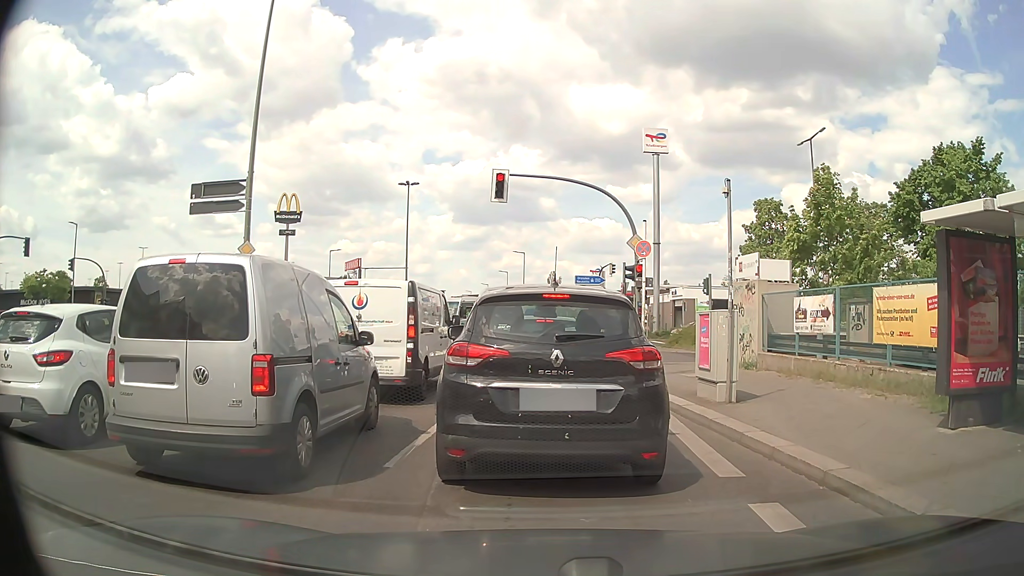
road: secondary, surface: asphalt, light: Day
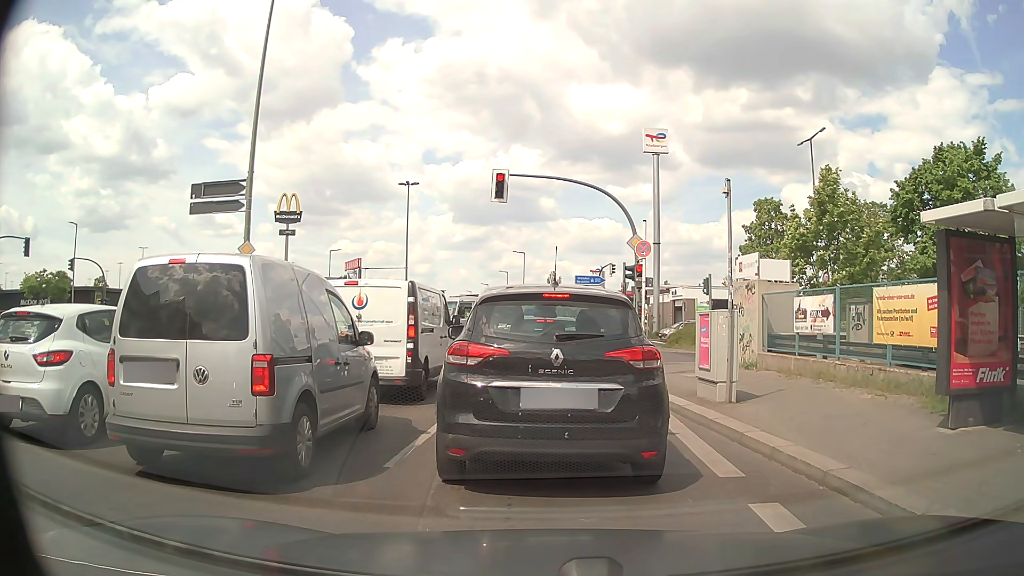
(0.0, 0.0) m; 0°
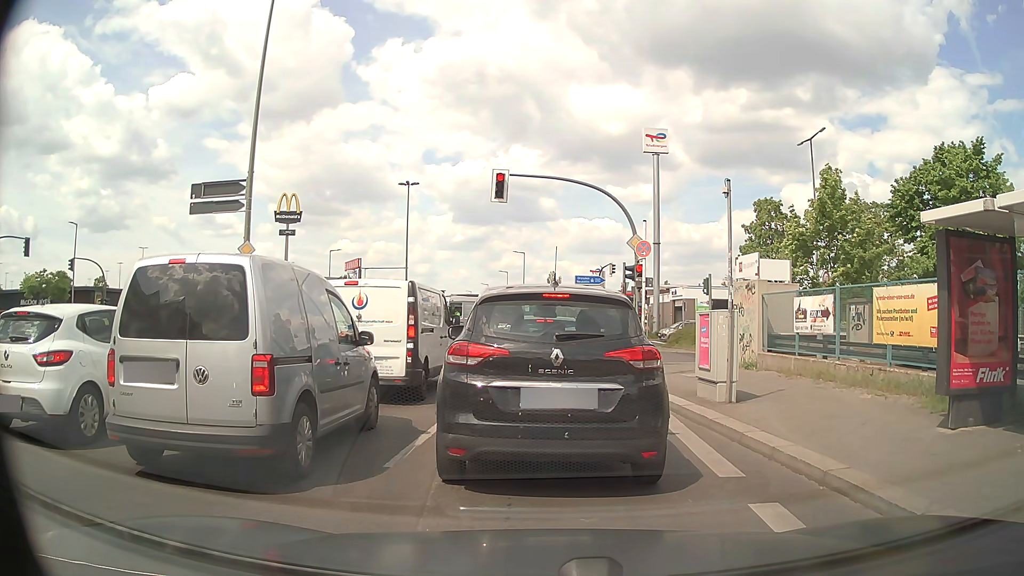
(0.0, 0.0) m; 0°
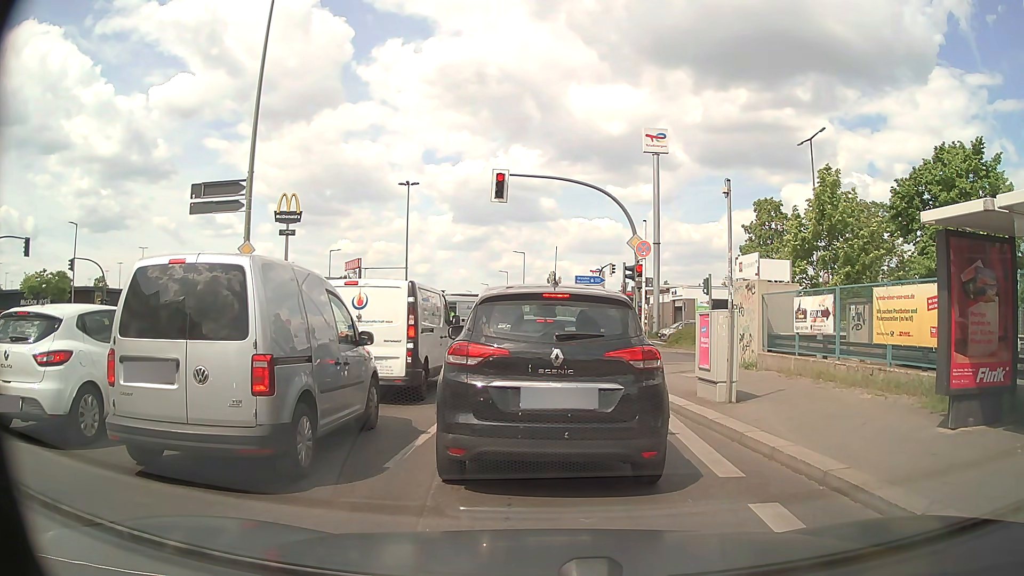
(0.0, 0.0) m; 0°
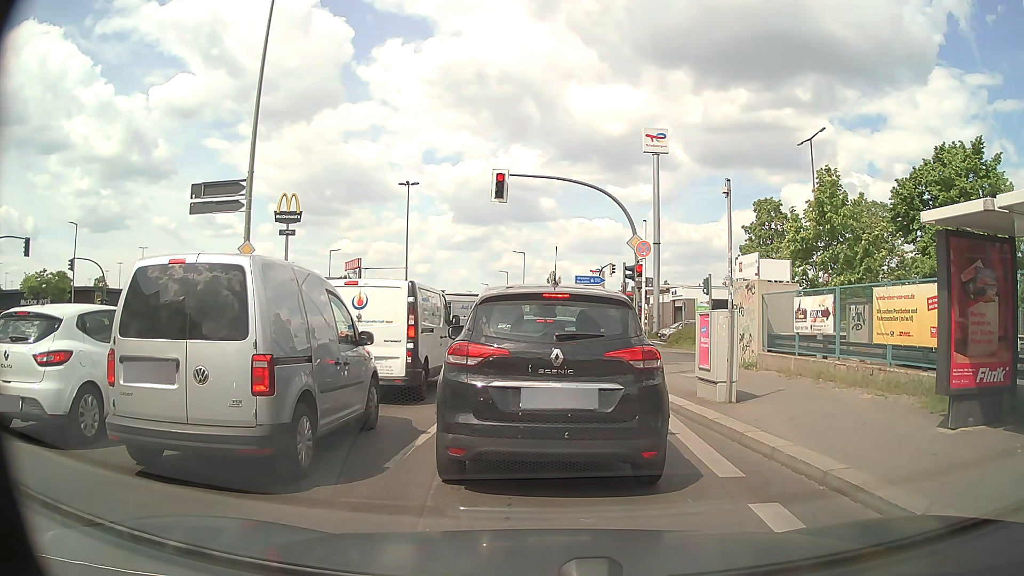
(0.0, 0.0) m; 0°
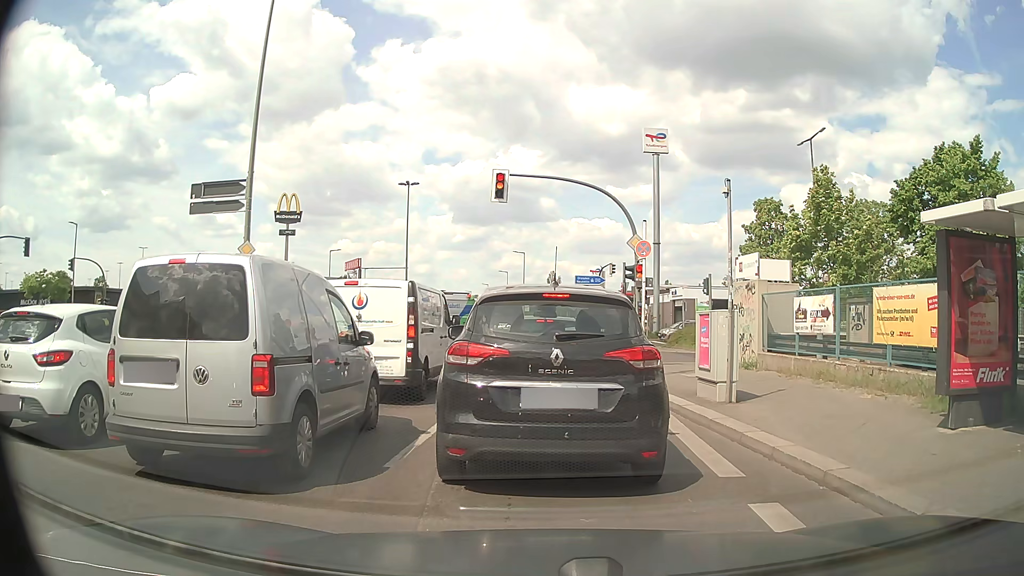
(0.0, 0.0) m; 0°
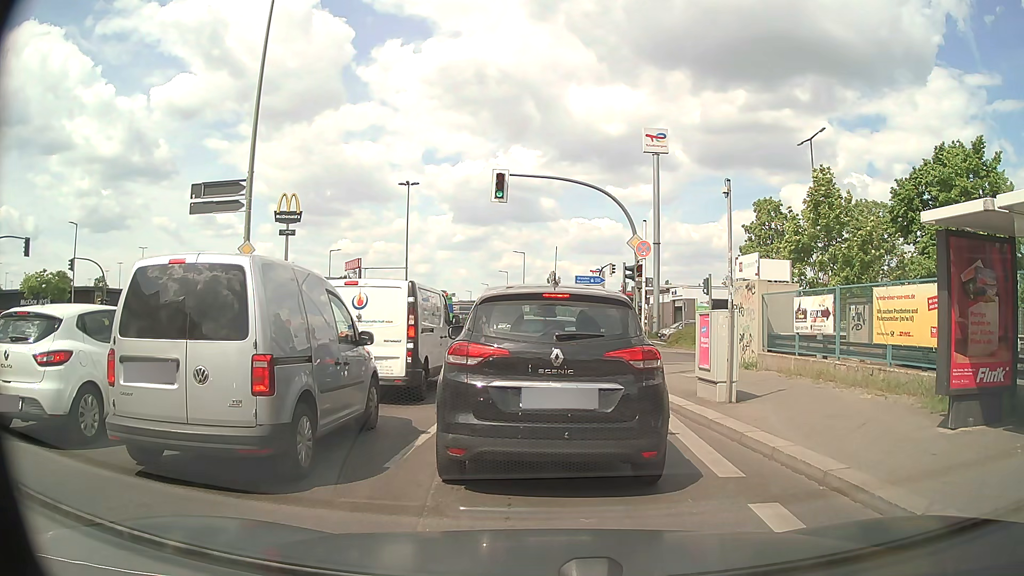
(0.0, 0.0) m; 0°
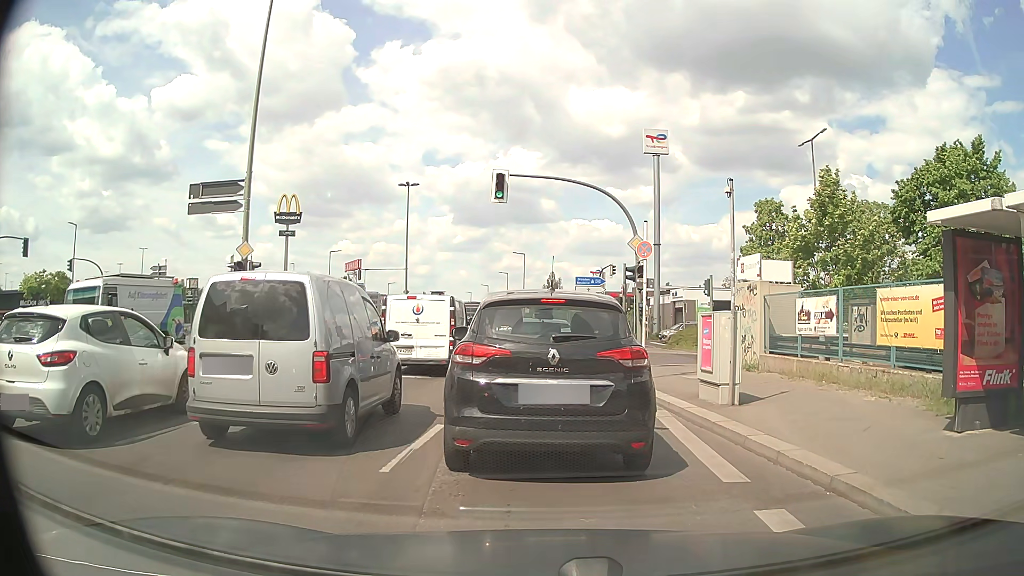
(0.0, +0.1) m; 0°
